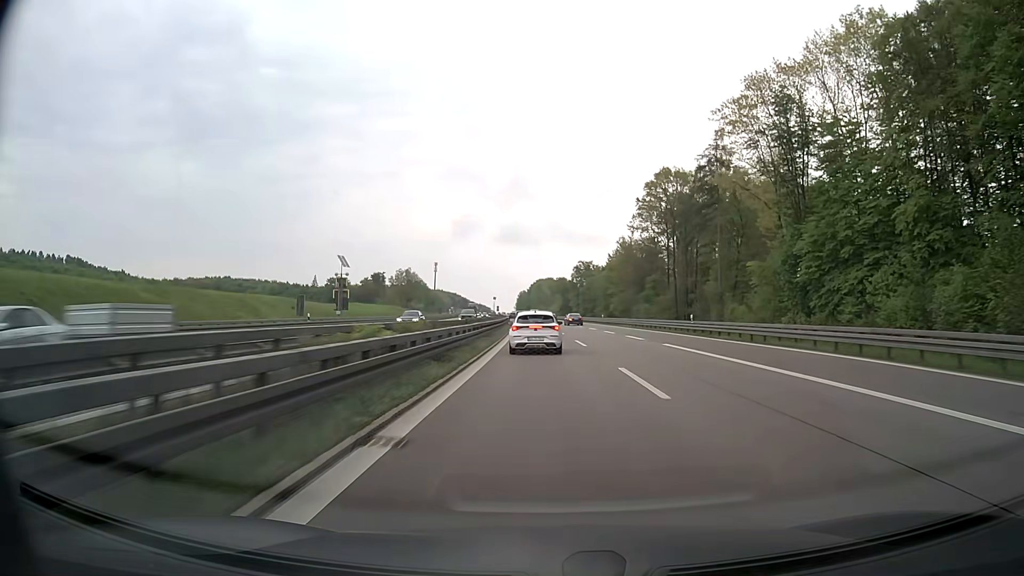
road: motorway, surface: asphalt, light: Day
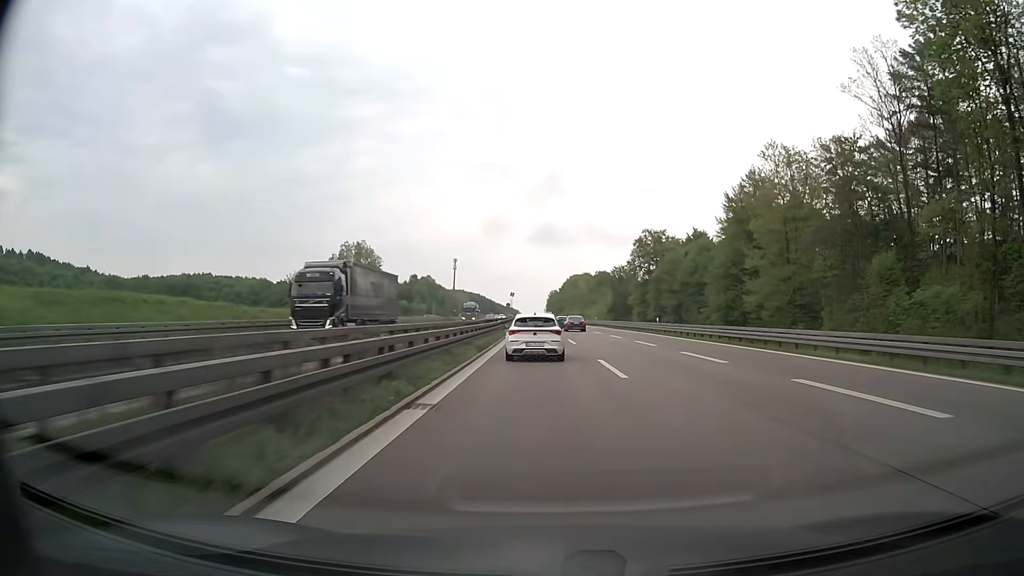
(-2.5, +87.4) m; -3°
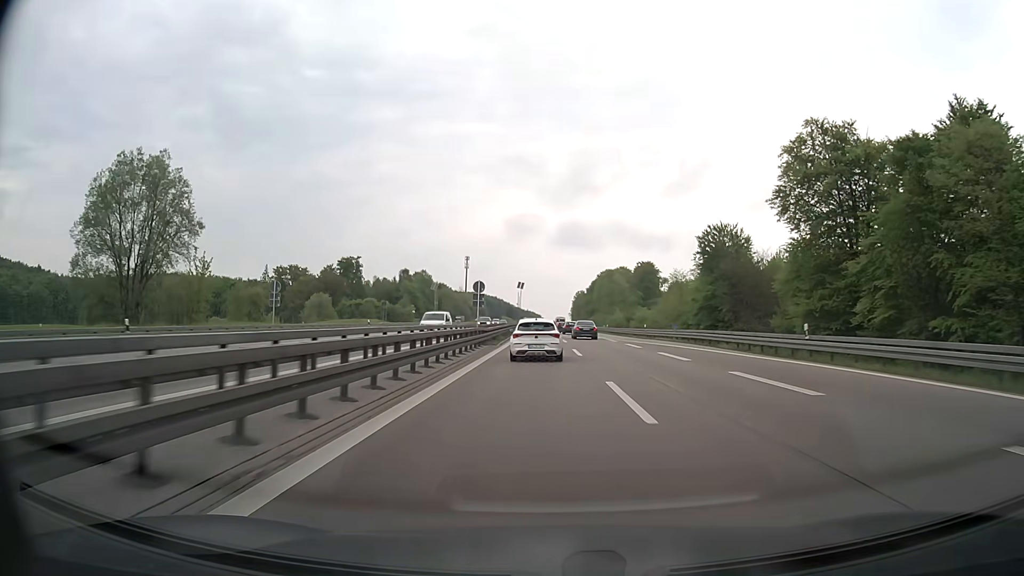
(-1.1, +79.9) m; -2°
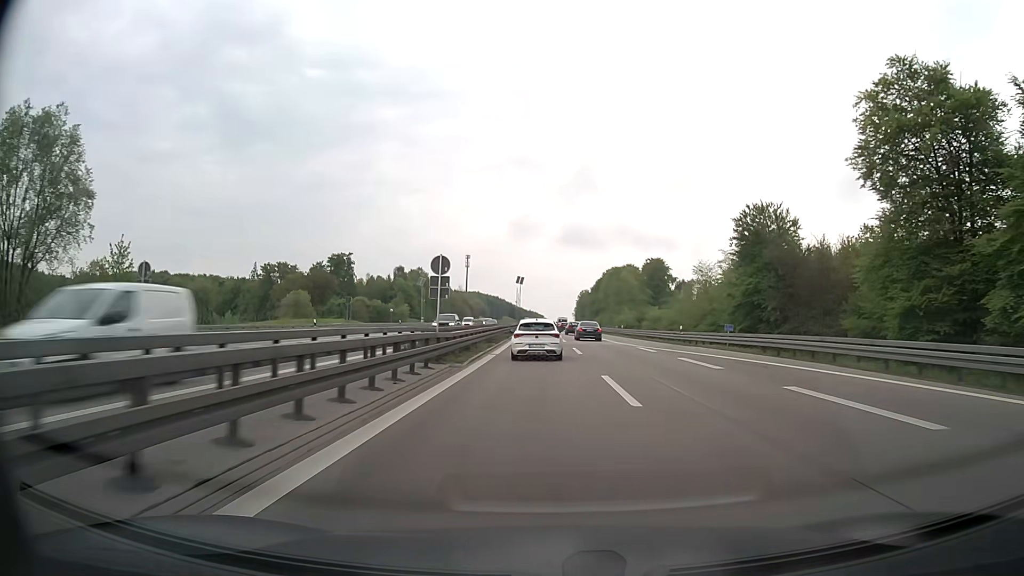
(0.0, +16.3) m; 0°
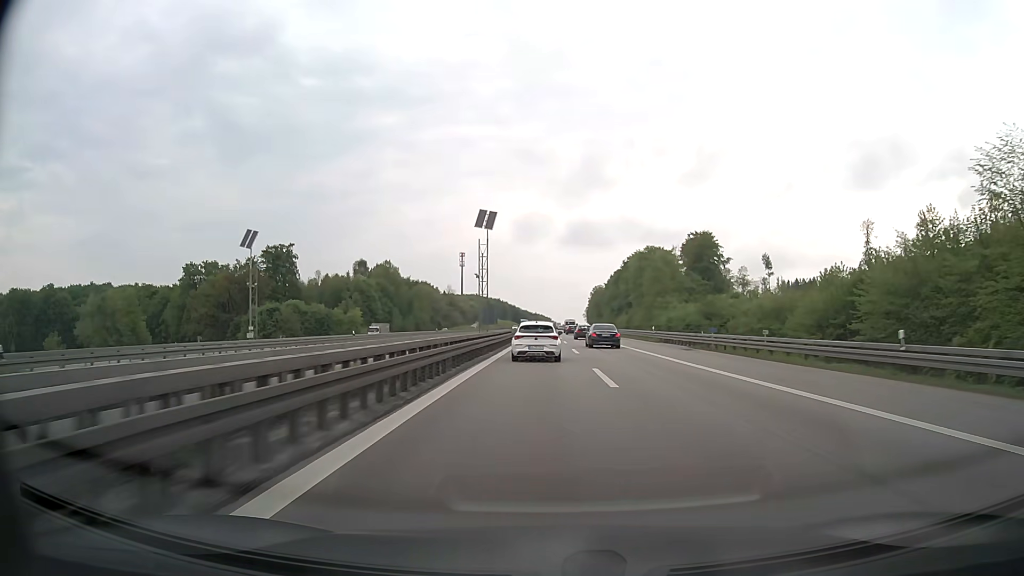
(-0.2, +67.4) m; 0°
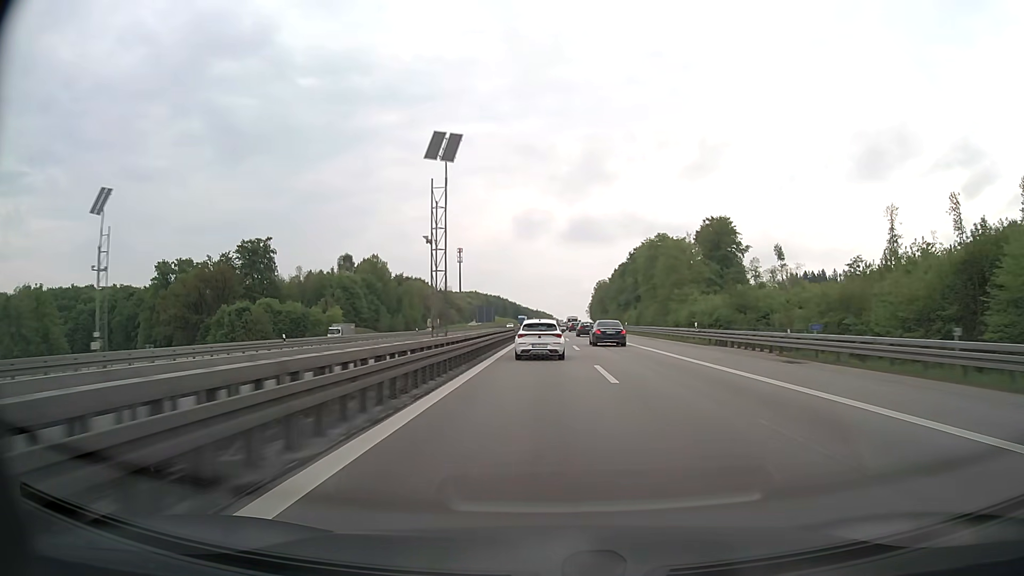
(0.0, +17.4) m; 0°
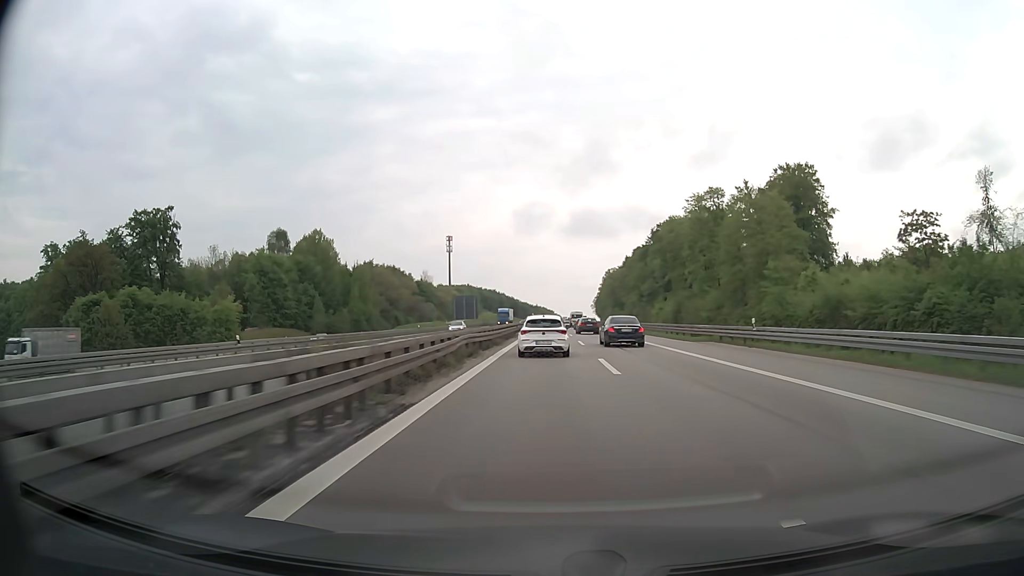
(-0.1, +52.6) m; 0°
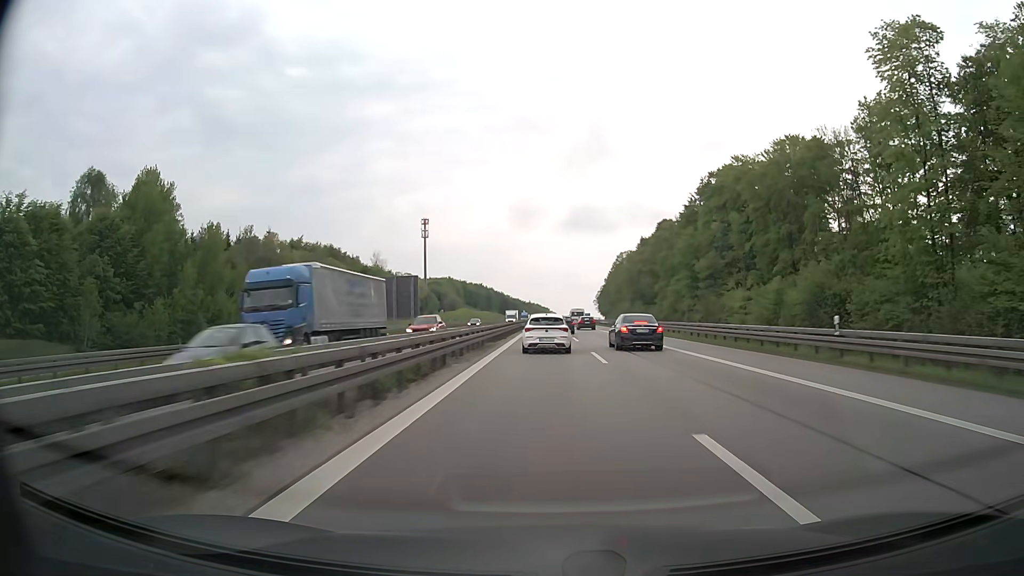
(+0.3, +68.4) m; 0°
(0, +10) (0, +20) (0, +30) (0, +40) (0, +50) (0, +60) (0, +70) (0, +80) (0, +90) (0, +100) m
